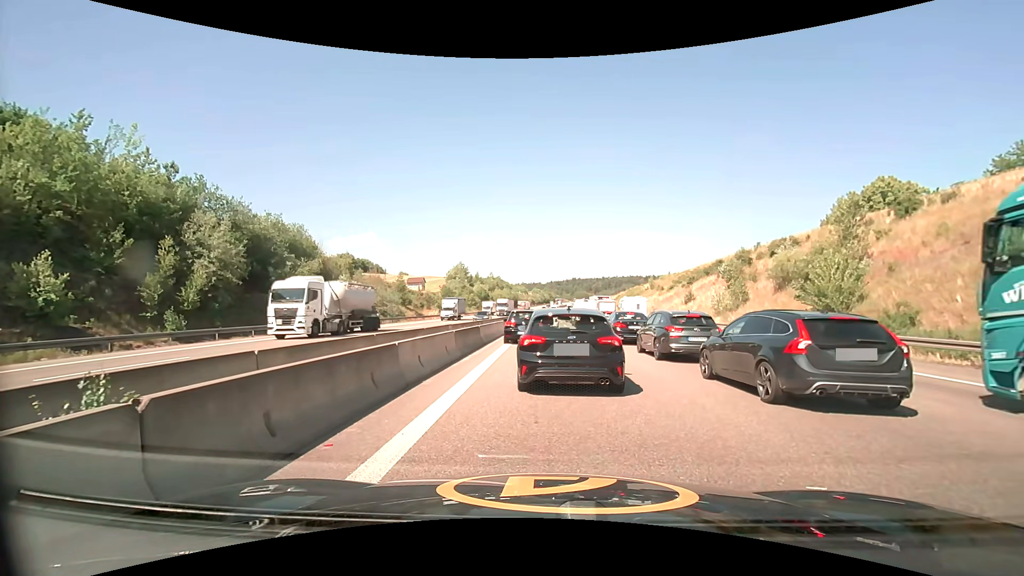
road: motorway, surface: asphalt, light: Day
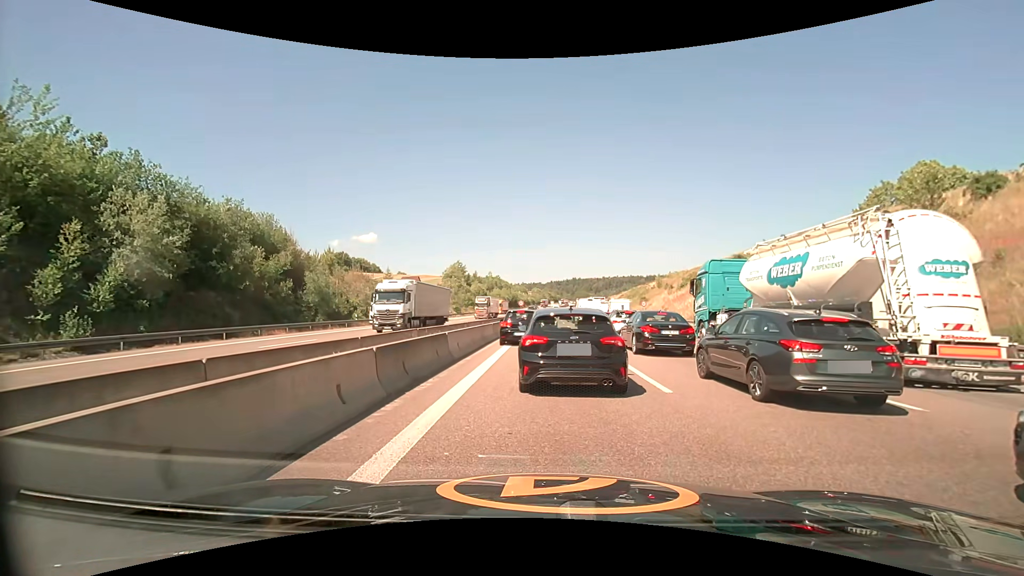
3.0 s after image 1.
(-0.1, +7.4) m; -1°
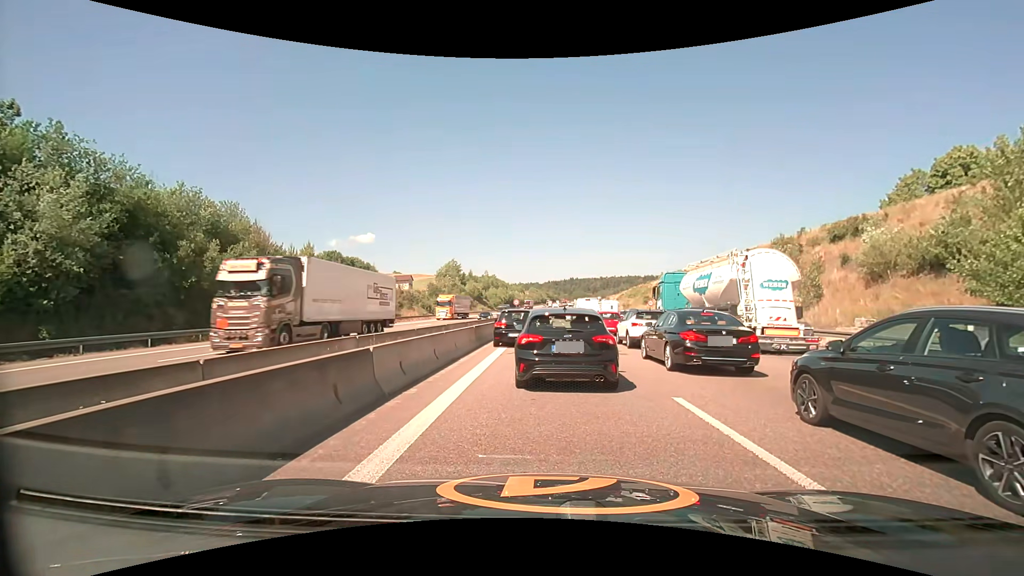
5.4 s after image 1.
(0.0, +6.0) m; 0°
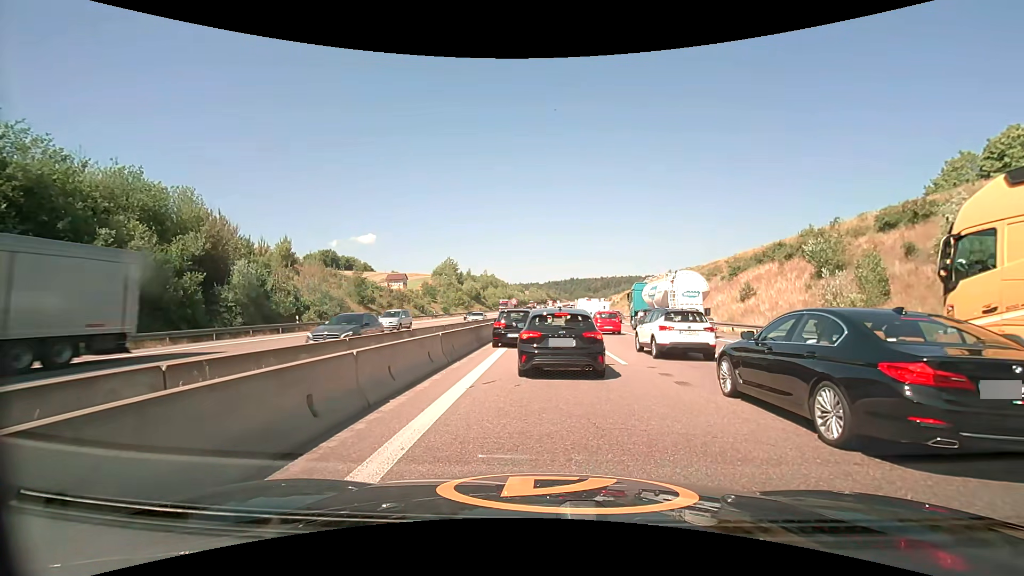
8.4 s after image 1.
(0.0, +6.7) m; +1°
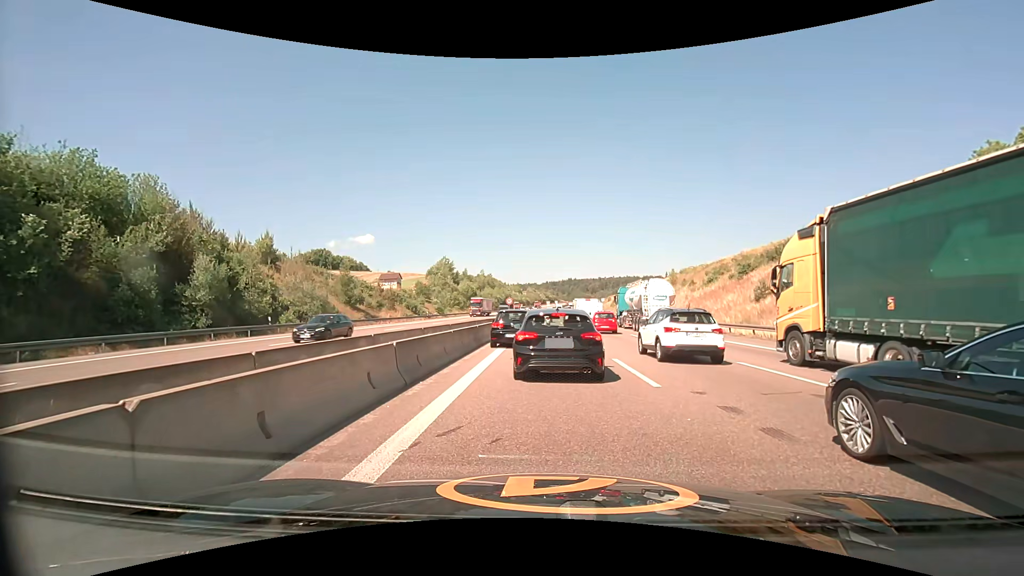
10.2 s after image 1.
(0.0, +3.9) m; +1°
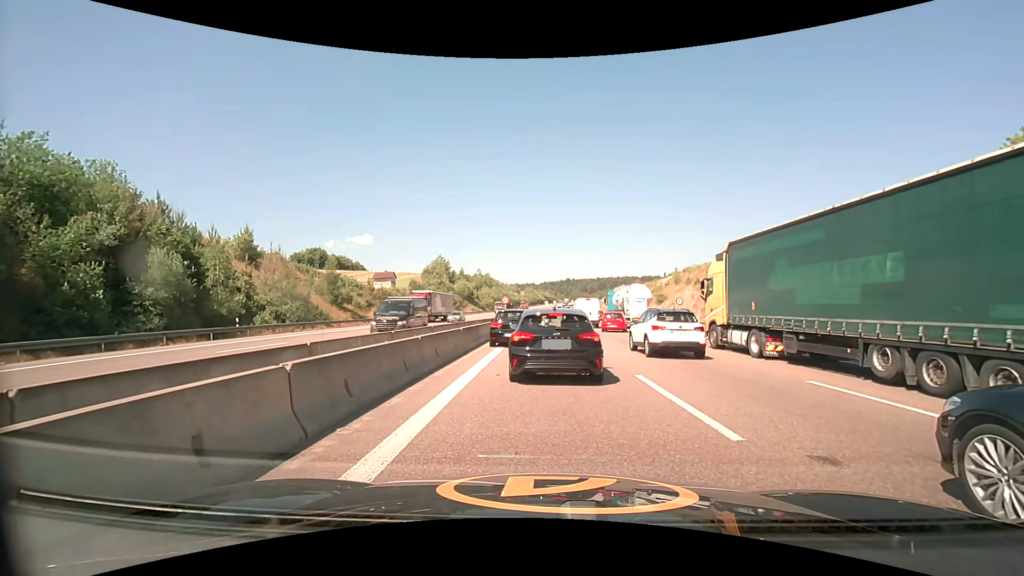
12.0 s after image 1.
(-0.1, +3.9) m; 0°
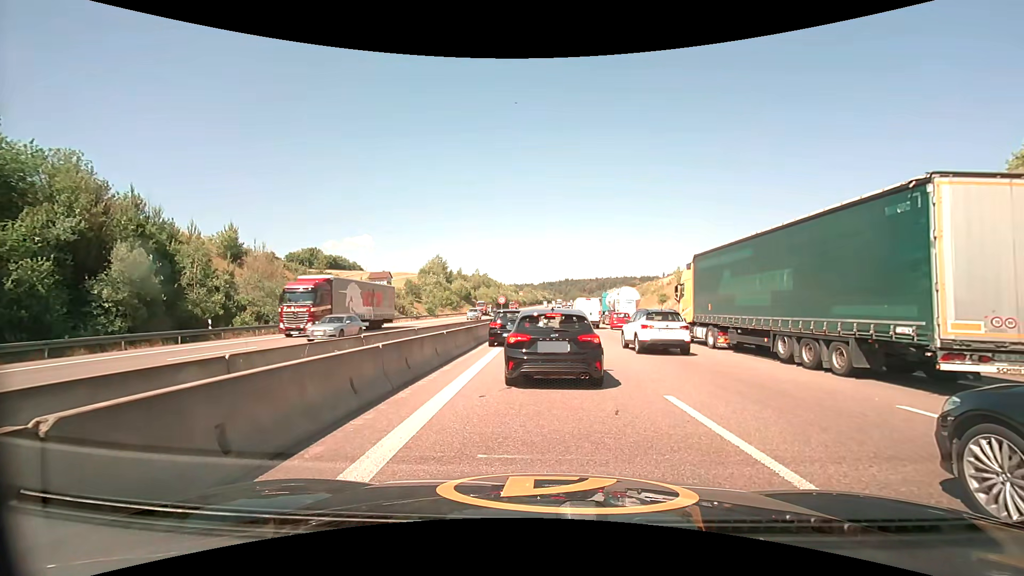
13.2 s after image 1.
(0.0, +2.7) m; 0°
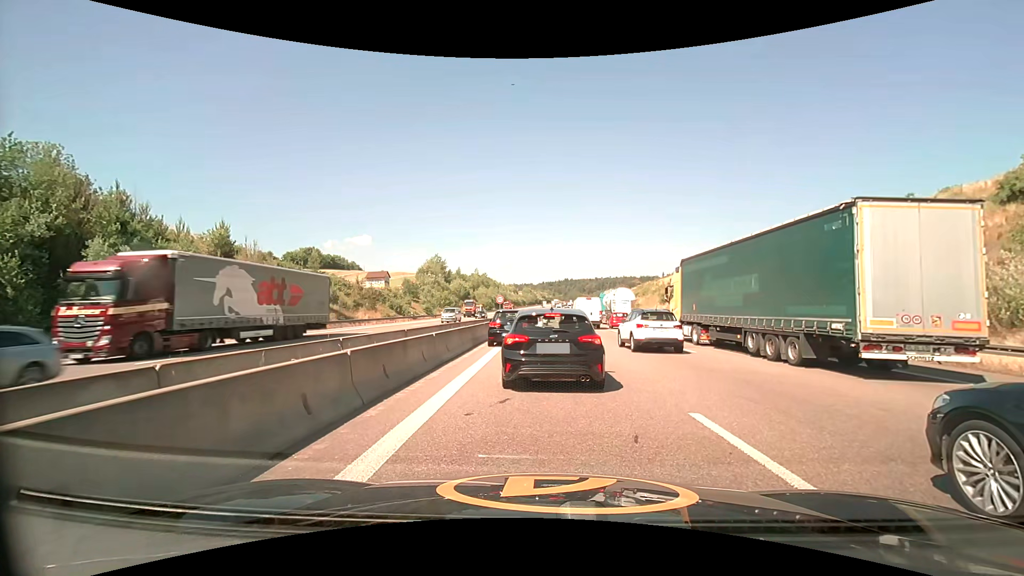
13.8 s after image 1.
(0.0, +1.4) m; 0°
(0, +10) (0, +20) (0, +30) (0, +40) (0, +50) (0, +60) (0, +70) (0, +80) (0, +90) (+1, +100) m
